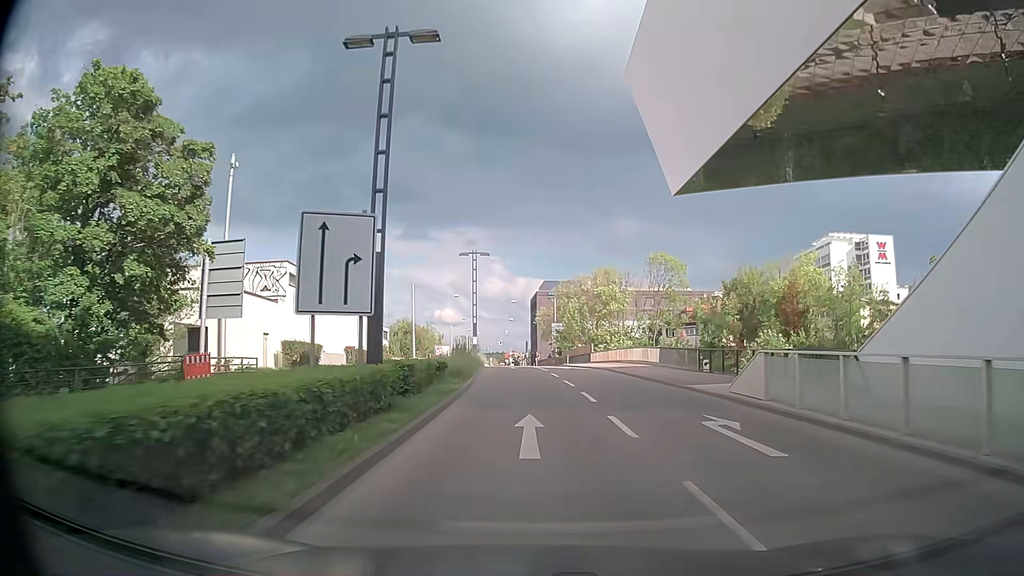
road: secondary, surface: asphalt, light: Day
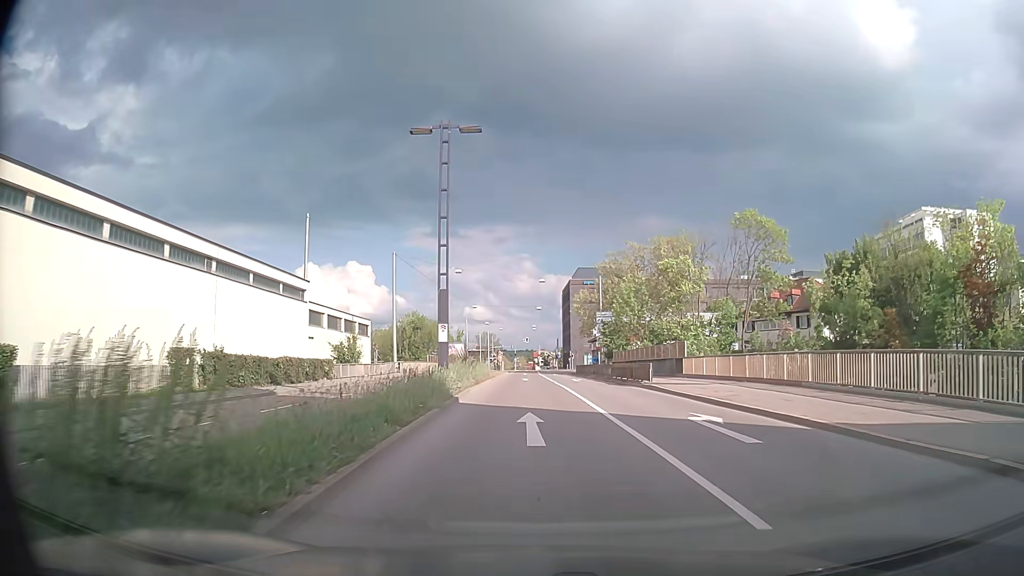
(-0.3, +28.9) m; -2°
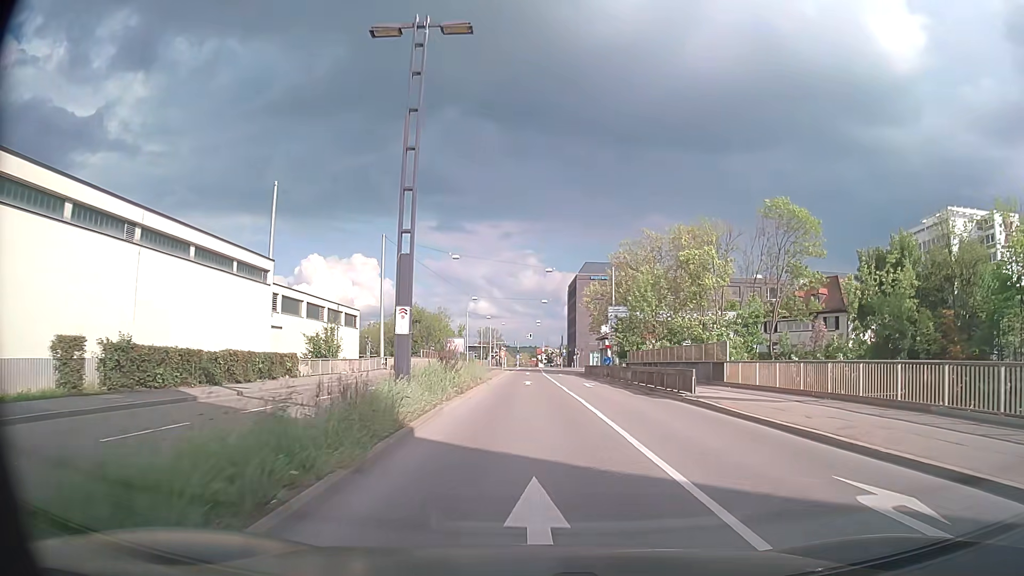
(-0.1, +6.9) m; -1°
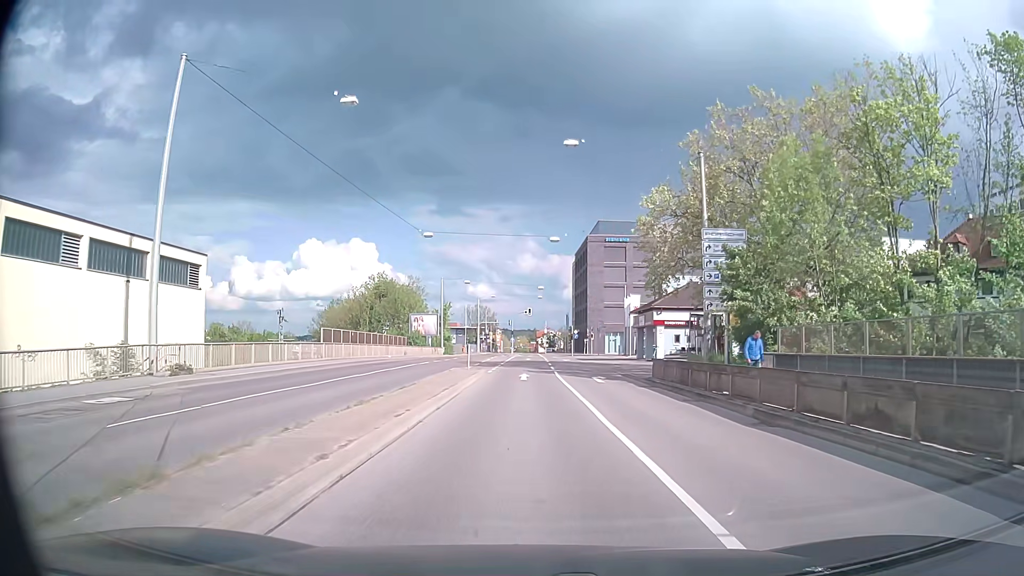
(0.0, +34.5) m; 0°
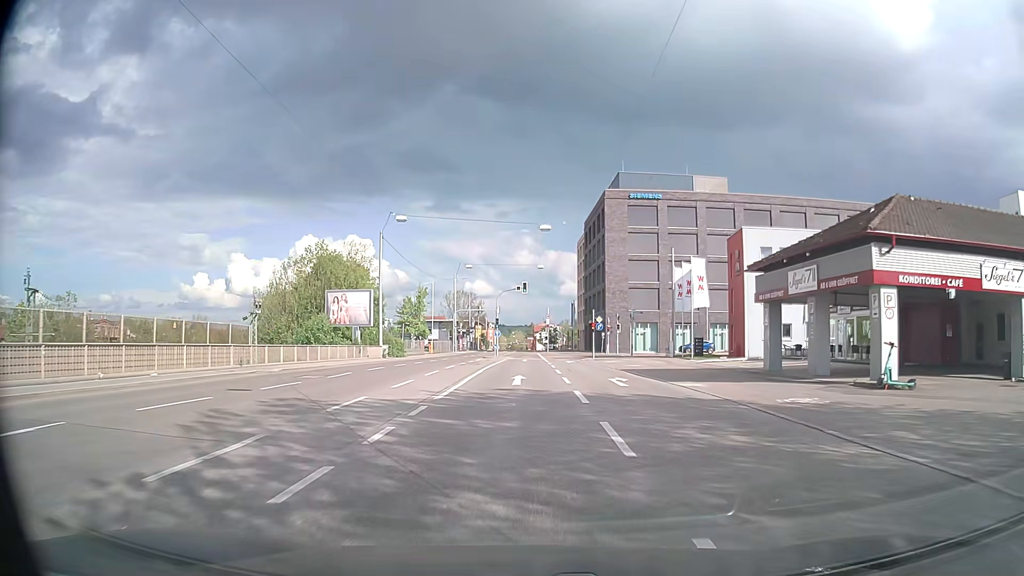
(+0.1, +35.5) m; 0°
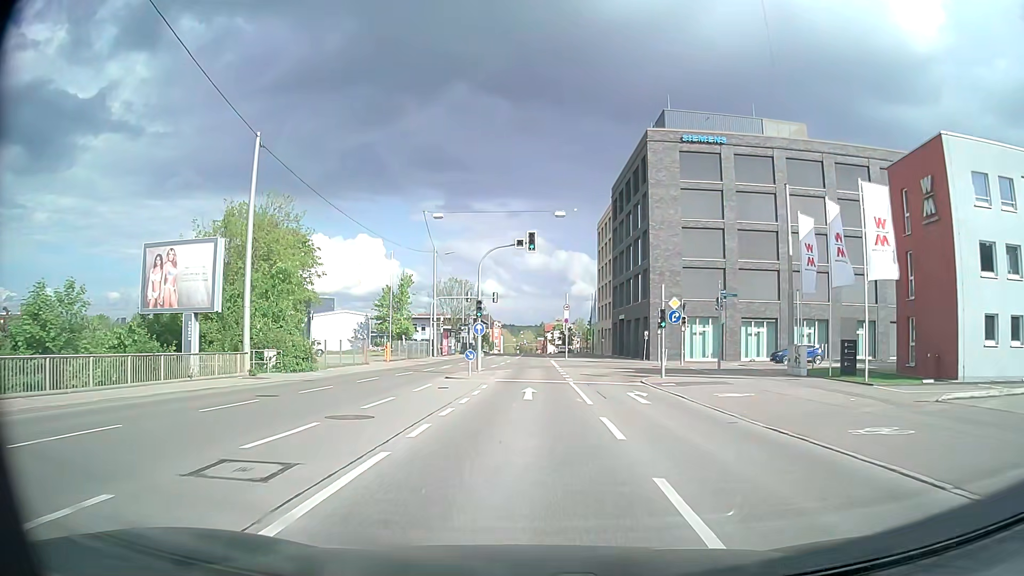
(-0.1, +27.8) m; -1°
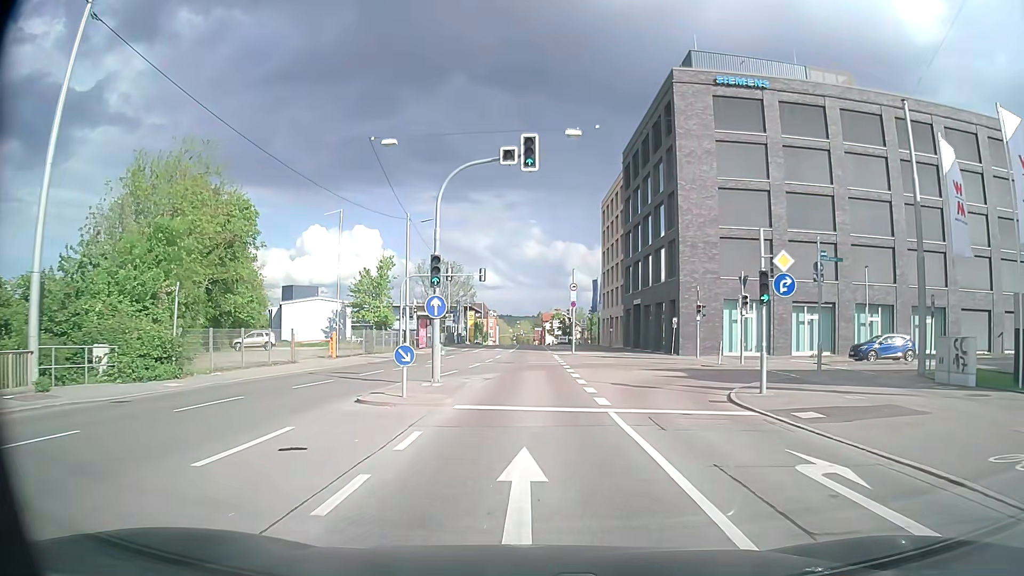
(0.0, +13.6) m; 0°
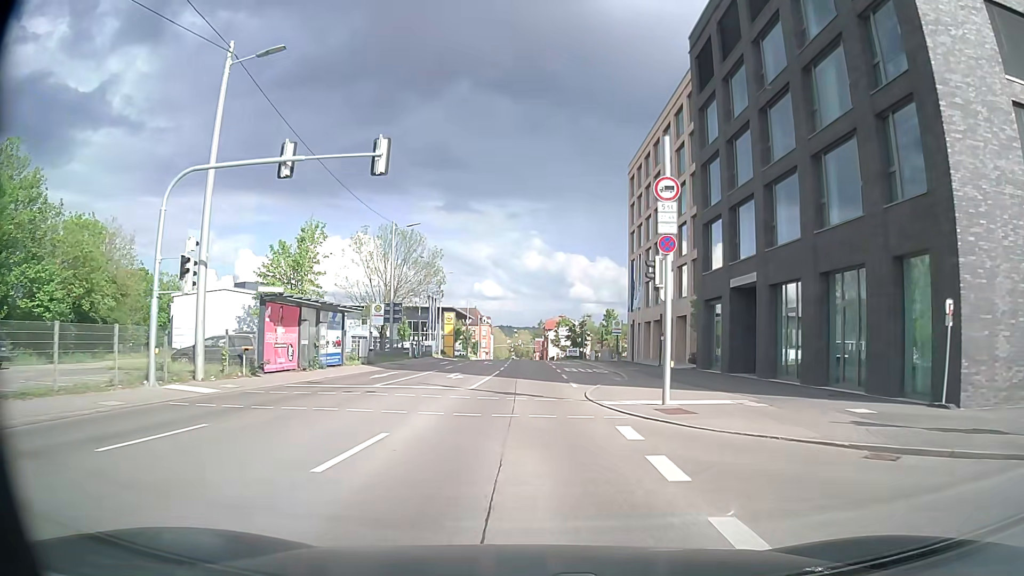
(+0.2, +34.4) m; 0°
(0, +10) (0, +20) (0, +30) (0, +40) (0, +50) (0, +60) (0, +70) (0, +80) (+1, +90) (+1, +100) m
